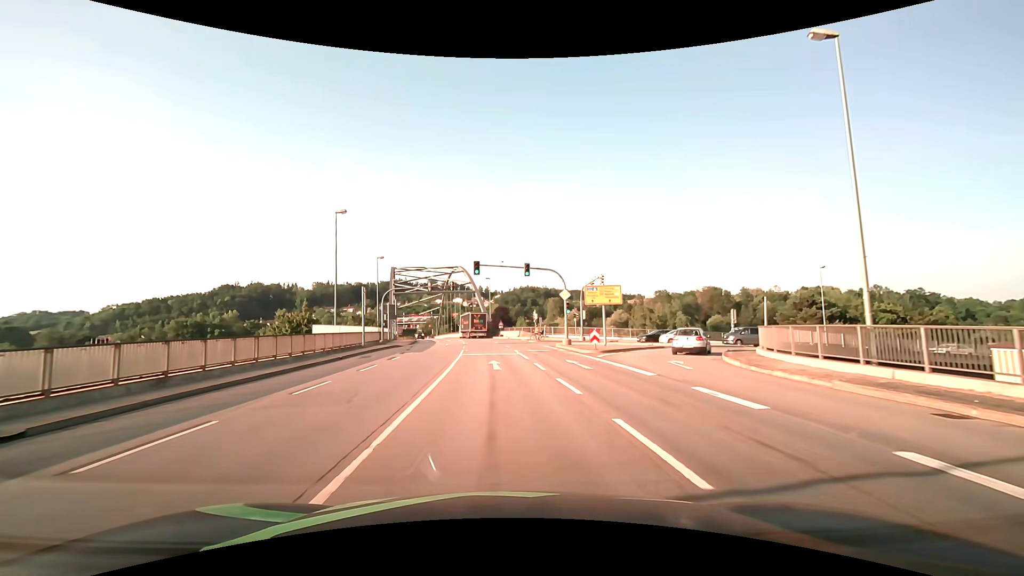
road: primary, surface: asphalt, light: Day
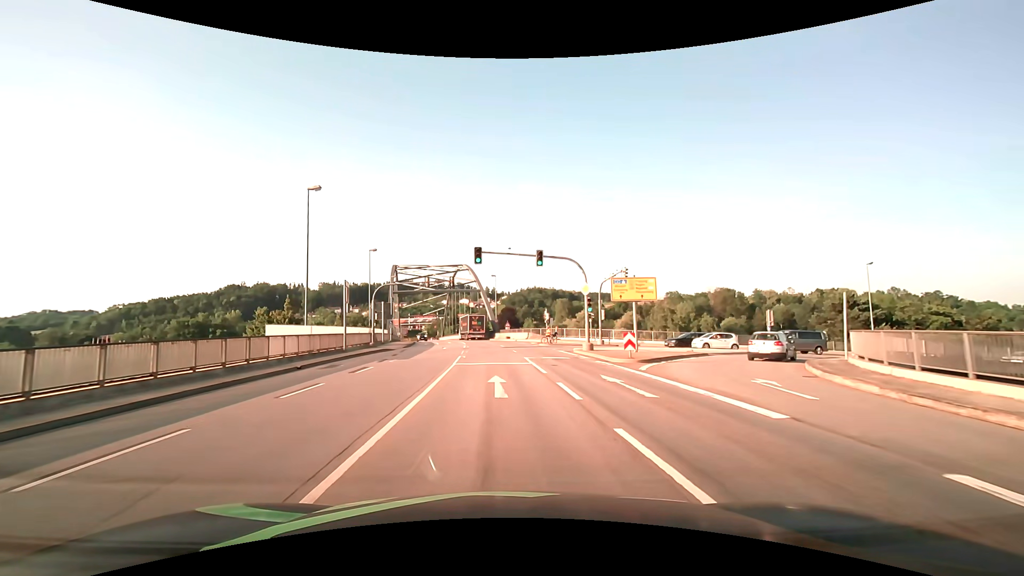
(0.0, +6.5) m; -1°
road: primary_link
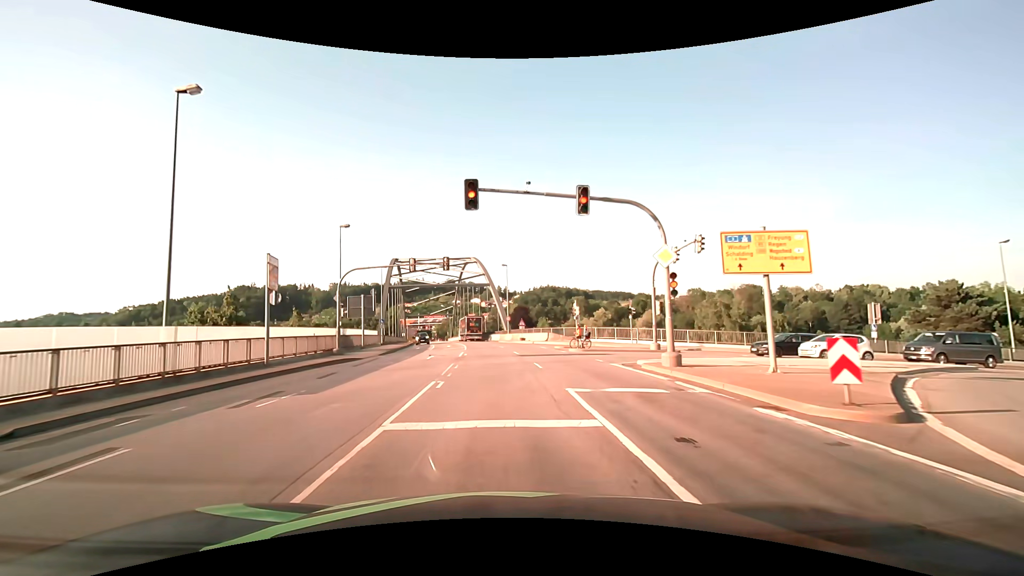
(-0.1, +13.2) m; -1°
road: primary
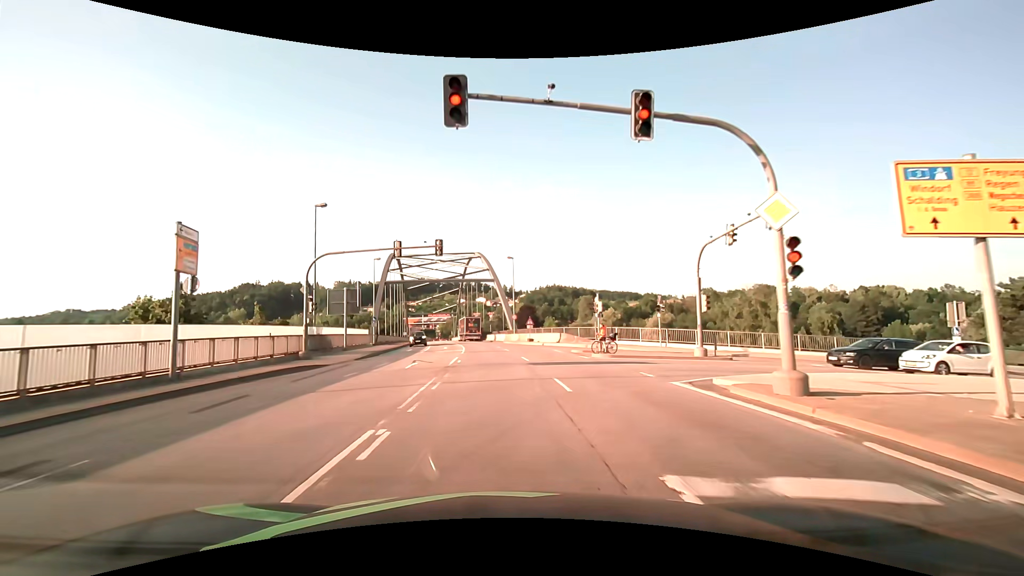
(0.0, +6.6) m; -1°
